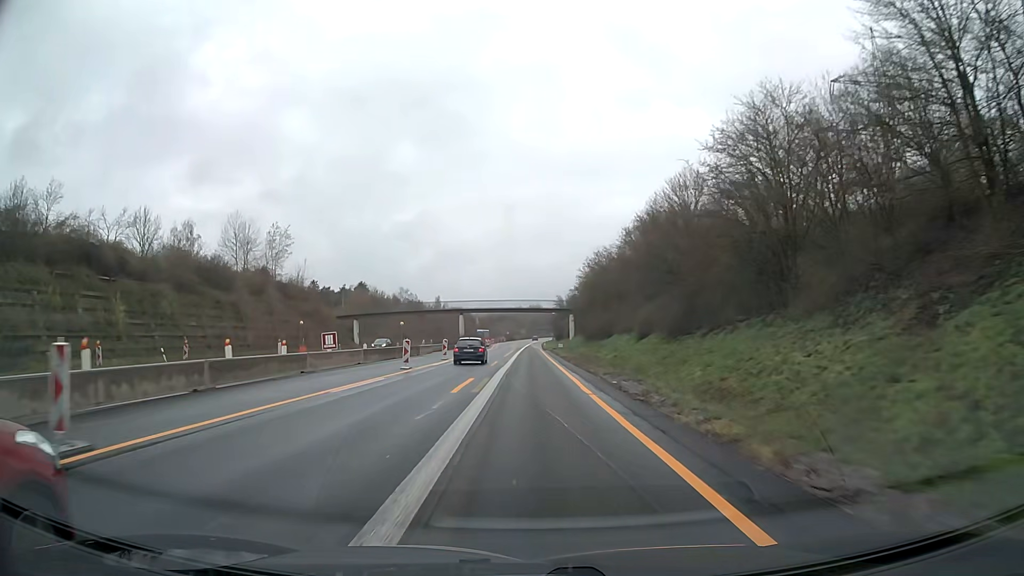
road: motorway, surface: asphalt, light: Day
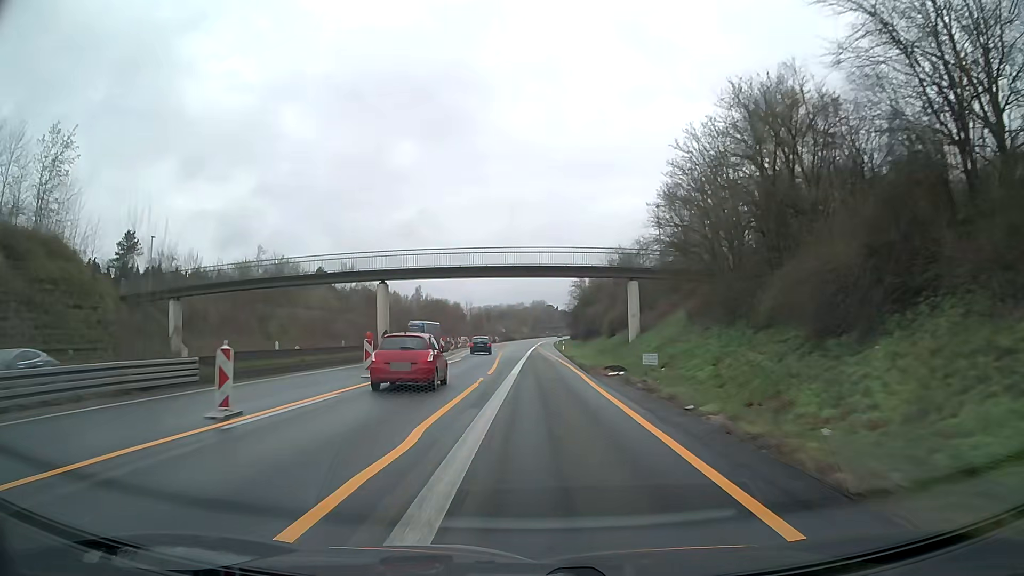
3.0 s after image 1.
(-0.2, +63.6) m; 0°
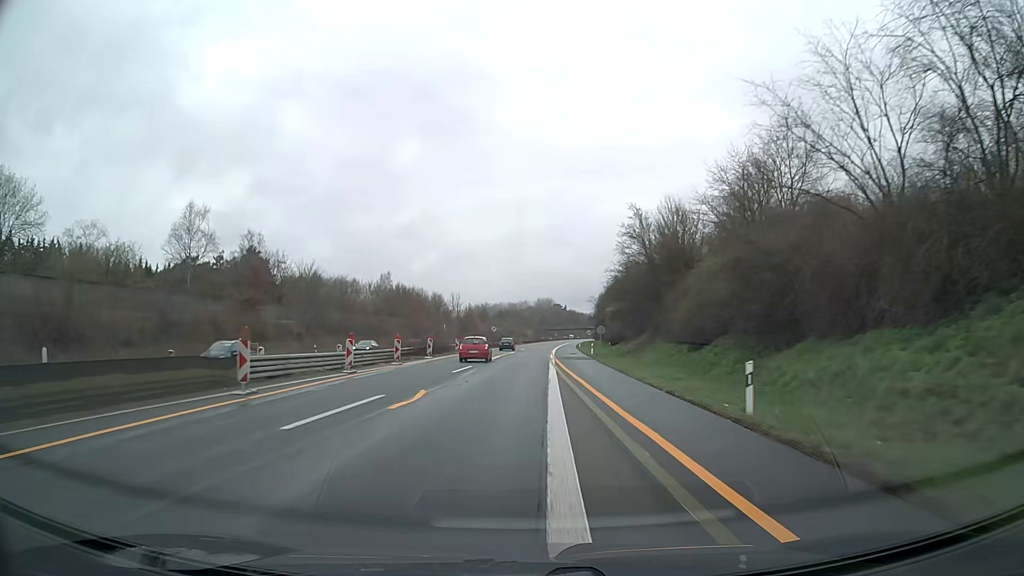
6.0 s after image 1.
(-0.1, +63.6) m; 0°
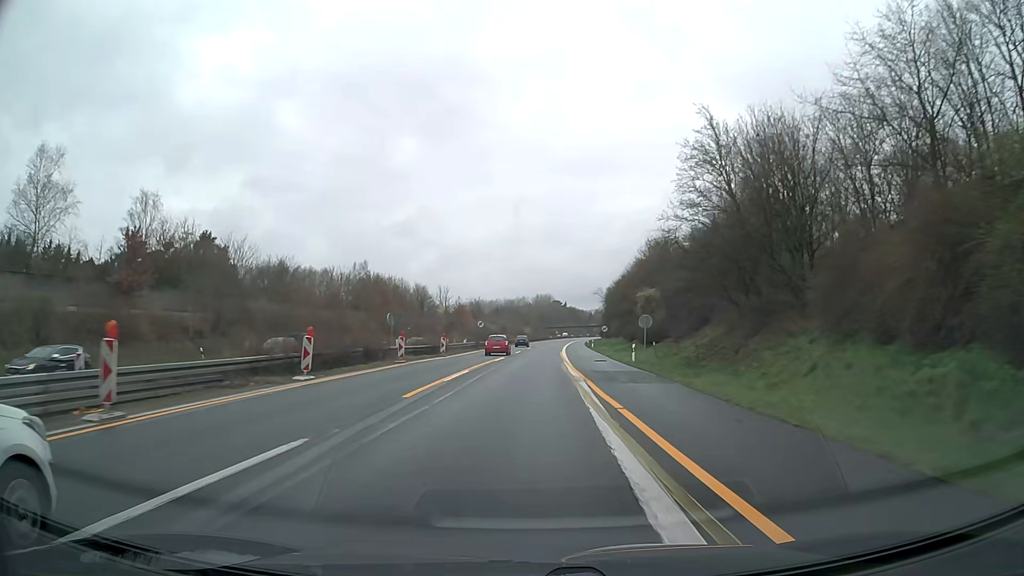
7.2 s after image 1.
(-0.1, +25.7) m; 0°
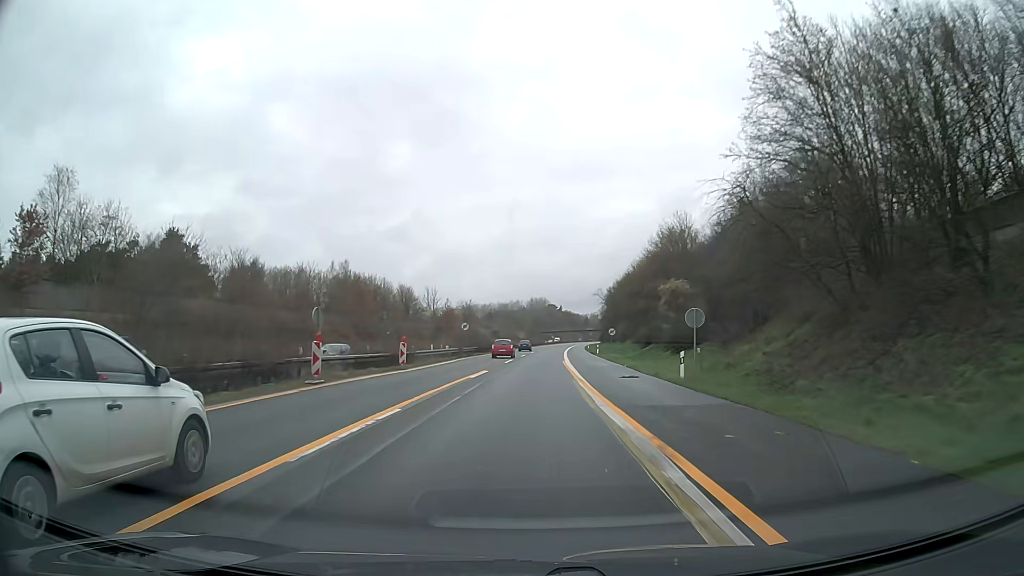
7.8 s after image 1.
(0.0, +13.1) m; 0°
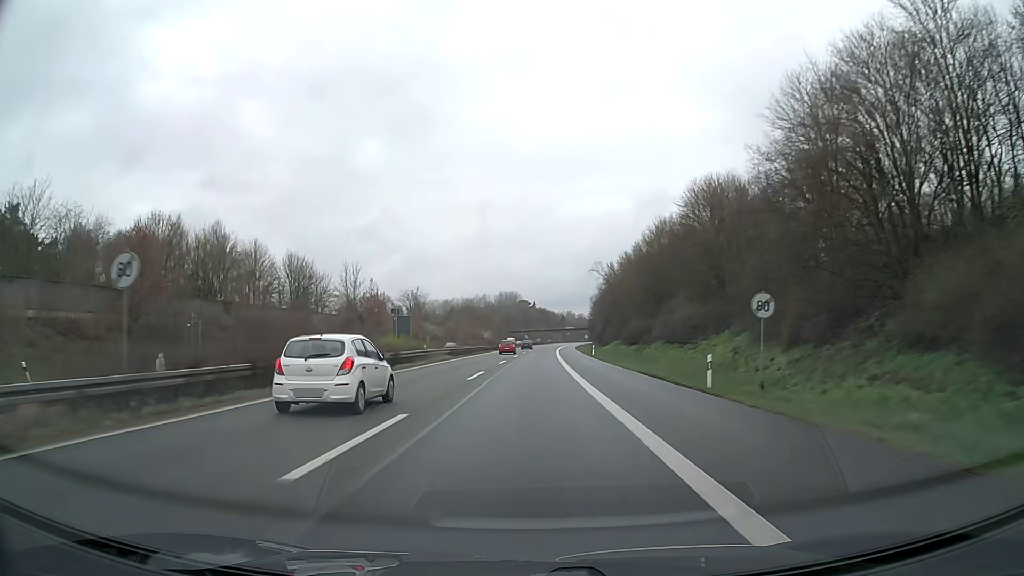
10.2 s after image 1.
(+1.4, +55.2) m; +2°
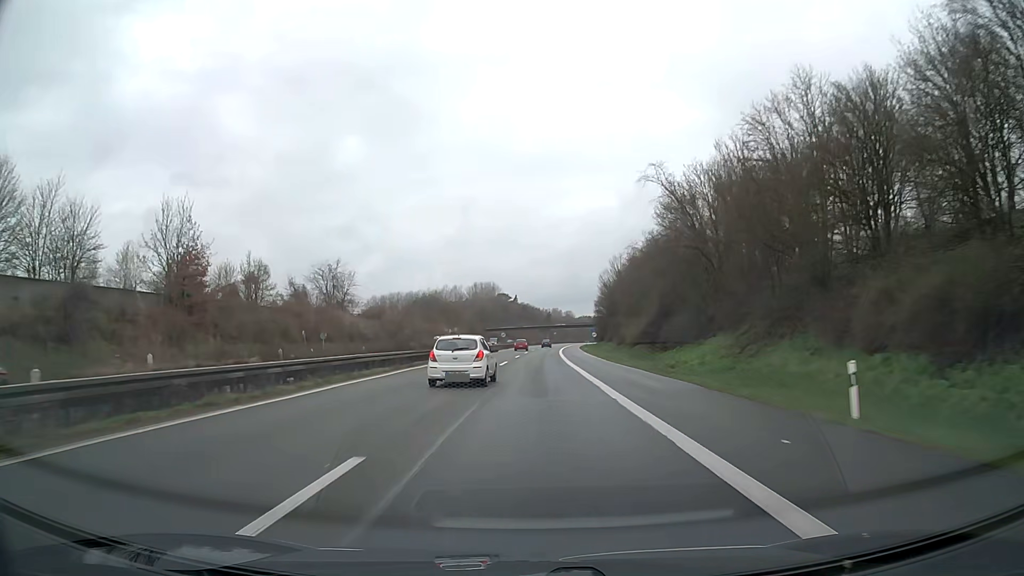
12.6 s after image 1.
(+0.7, +59.3) m; +2°
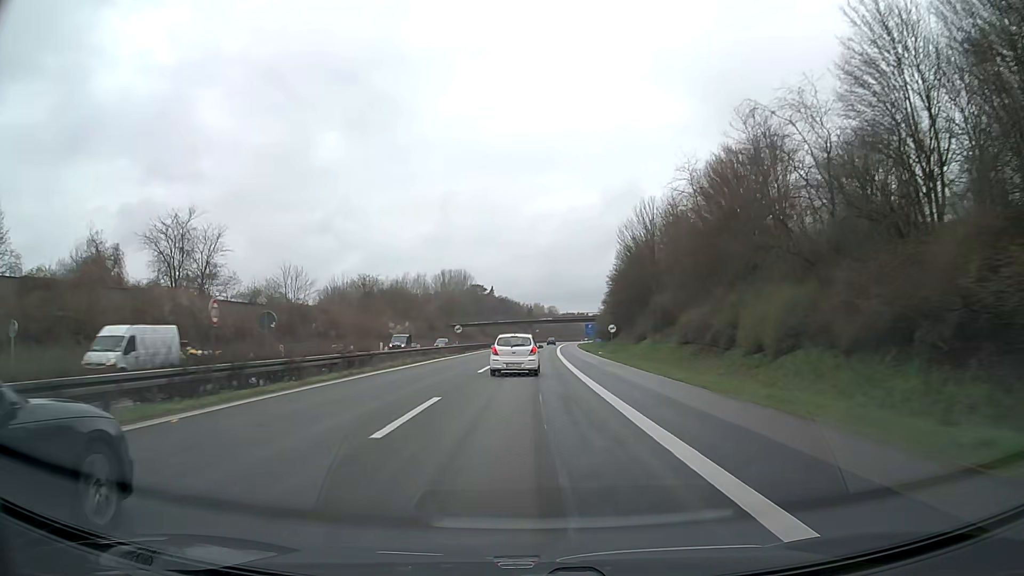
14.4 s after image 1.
(+0.7, +46.3) m; +2°
(0, +10) (0, +20) (0, +30) (0, +40) (0, +50) (+1, +60) (+1, +70) (+1, +80) (+2, +90) (+2, +100) m
